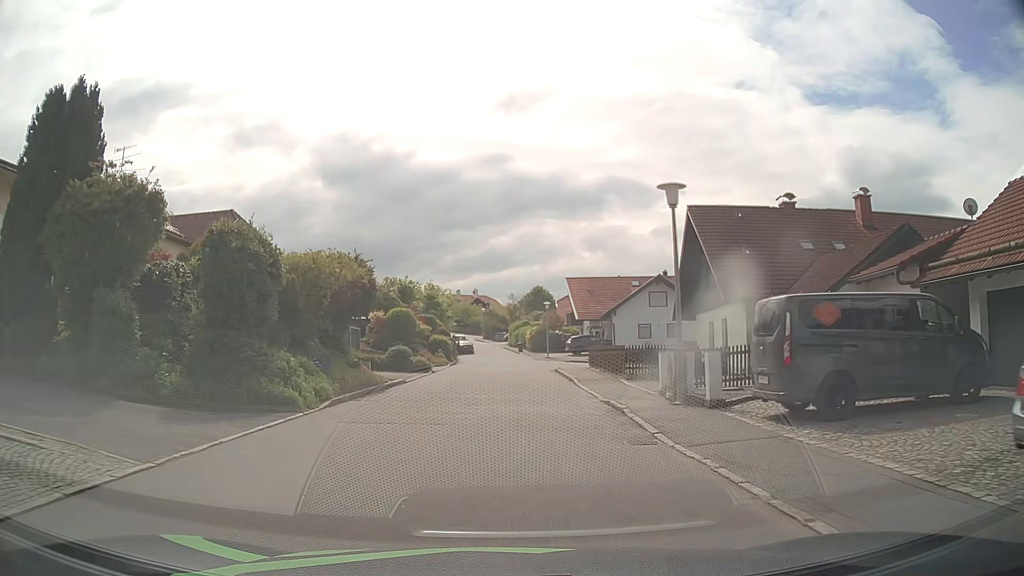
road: residential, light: Day
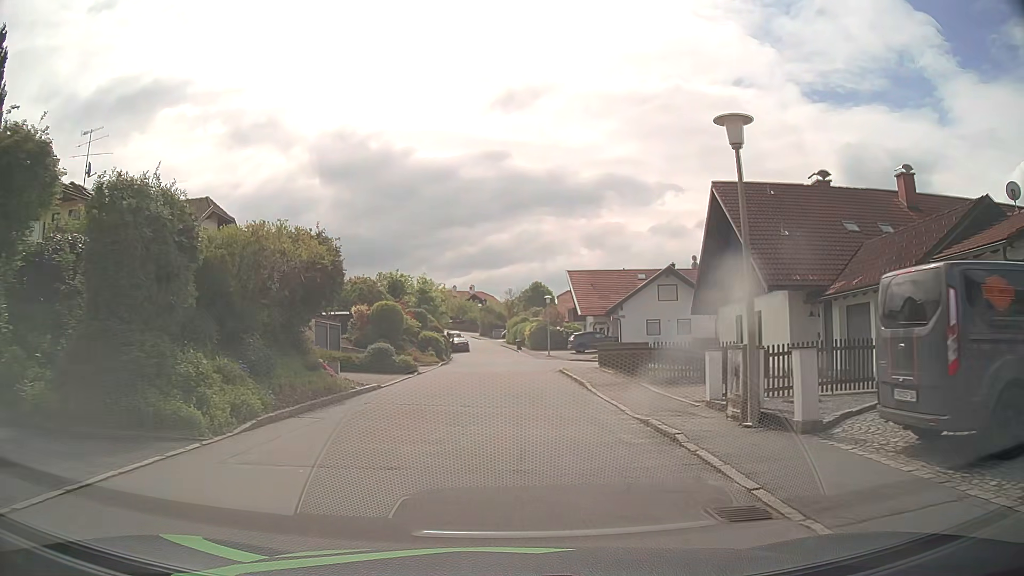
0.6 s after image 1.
(0.0, +4.5) m; 0°
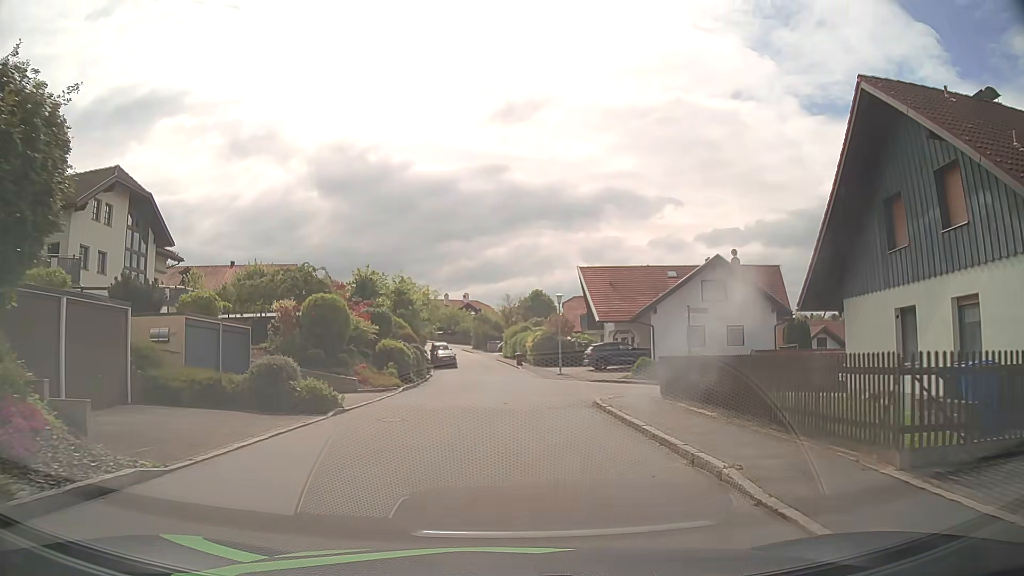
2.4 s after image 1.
(+0.1, +13.2) m; 0°
(0, +10) (0, +20) (+6, +28) (+15, +31) (+25, +33) (+34, +37) (+42, +44) (+48, +51) (+54, +60) (+58, +69) m
